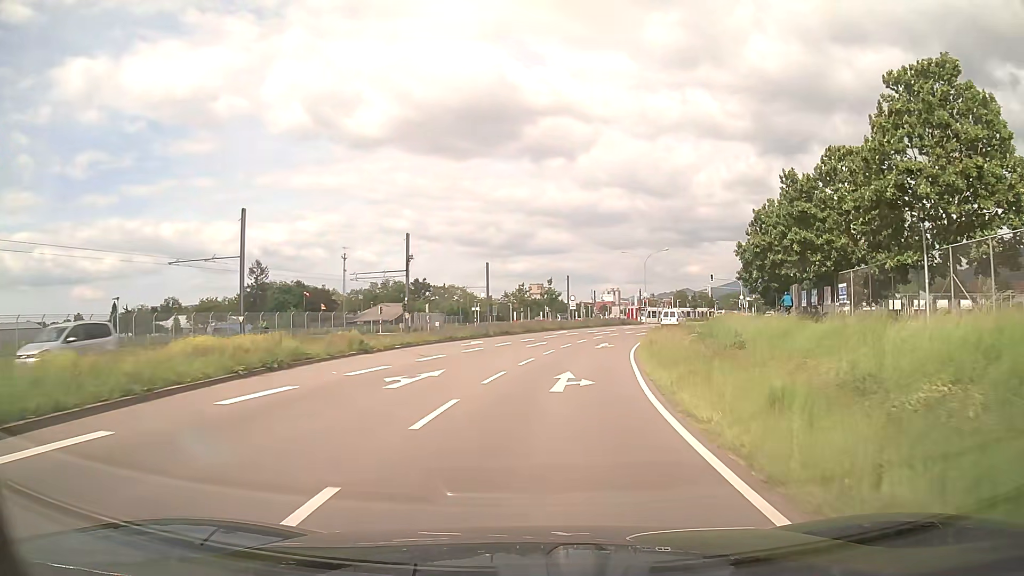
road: secondary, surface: asphalt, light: Day
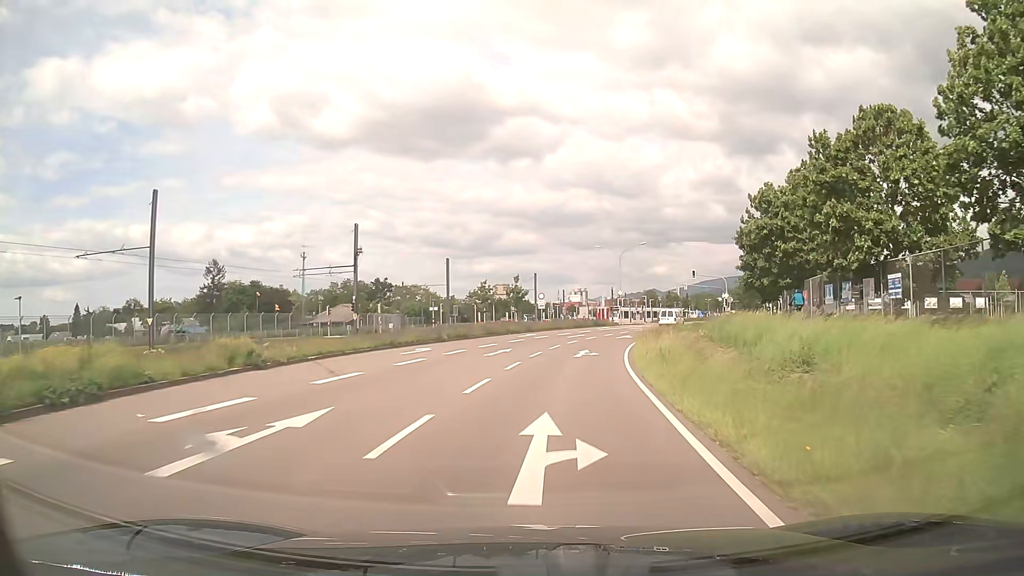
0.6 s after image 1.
(+0.2, +7.6) m; +3°
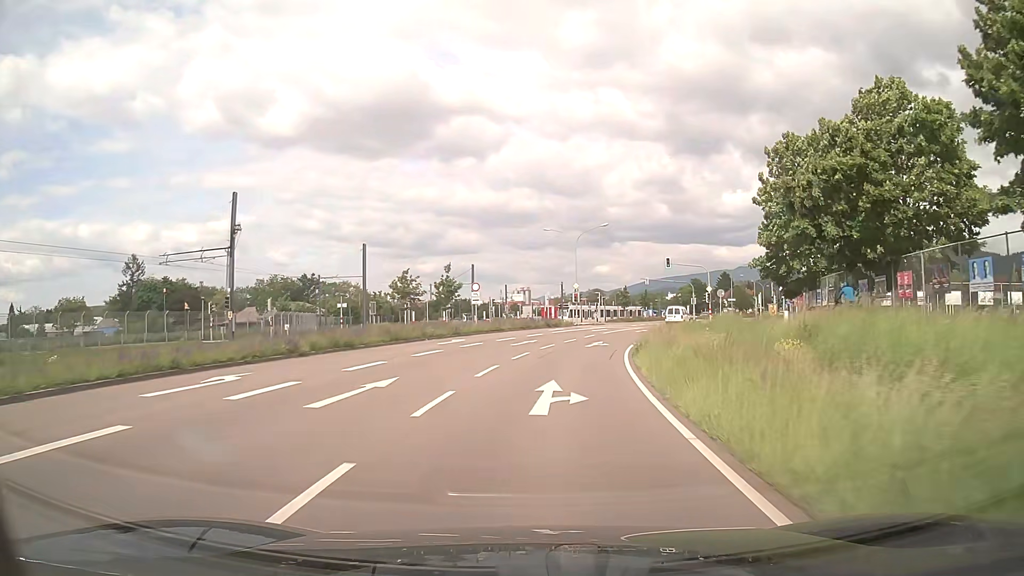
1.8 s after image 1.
(+0.7, +15.3) m; +5°
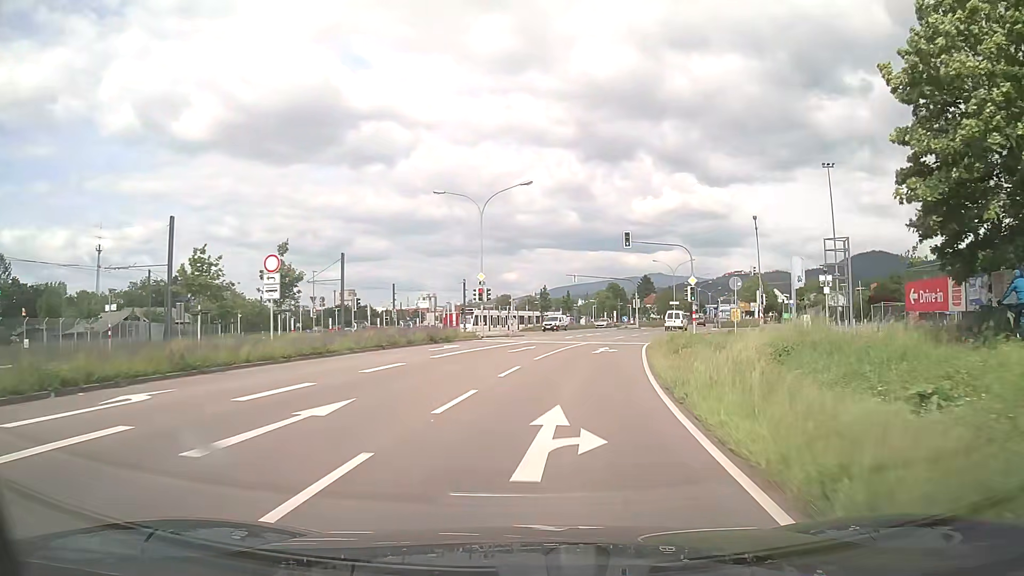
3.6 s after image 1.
(+1.4, +23.2) m; +8°
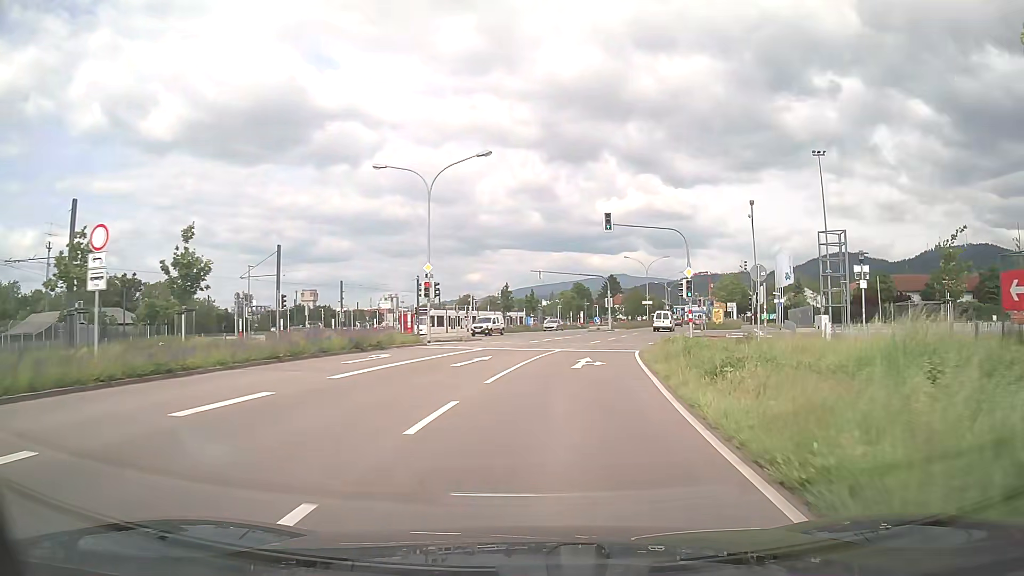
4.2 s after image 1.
(+0.2, +7.8) m; +3°
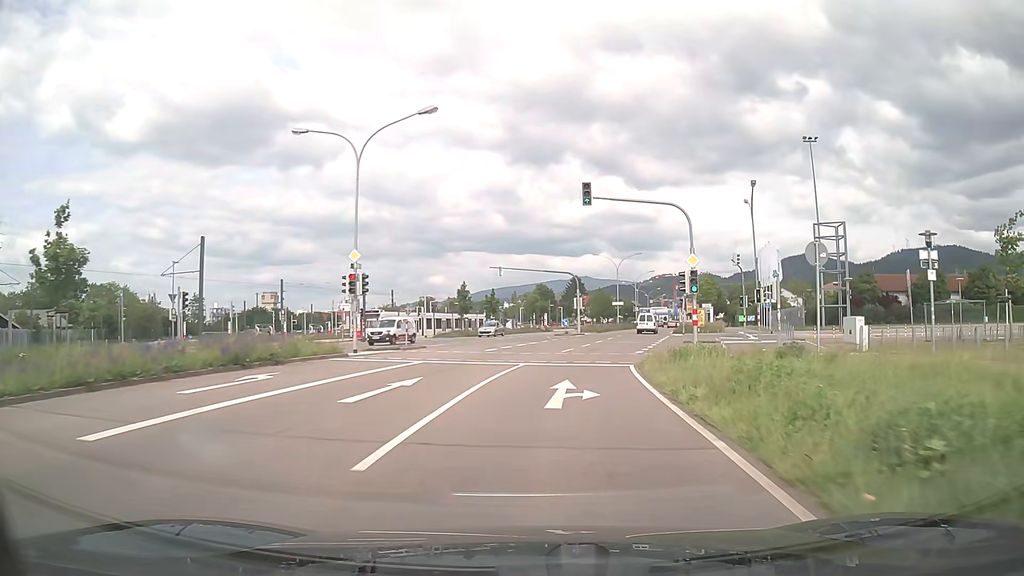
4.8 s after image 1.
(+0.2, +7.8) m; +3°
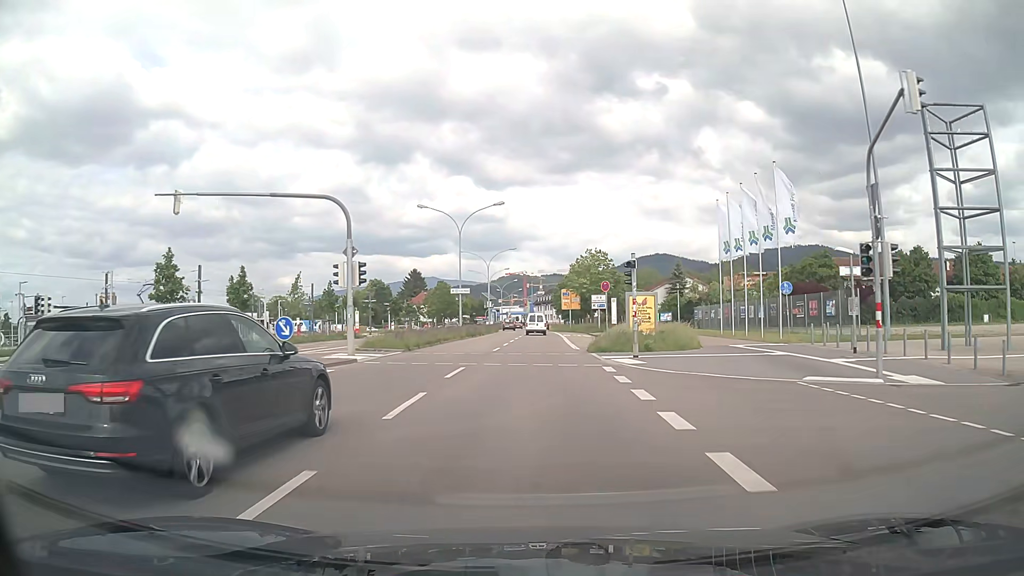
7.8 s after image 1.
(+5.0, +37.6) m; +13°
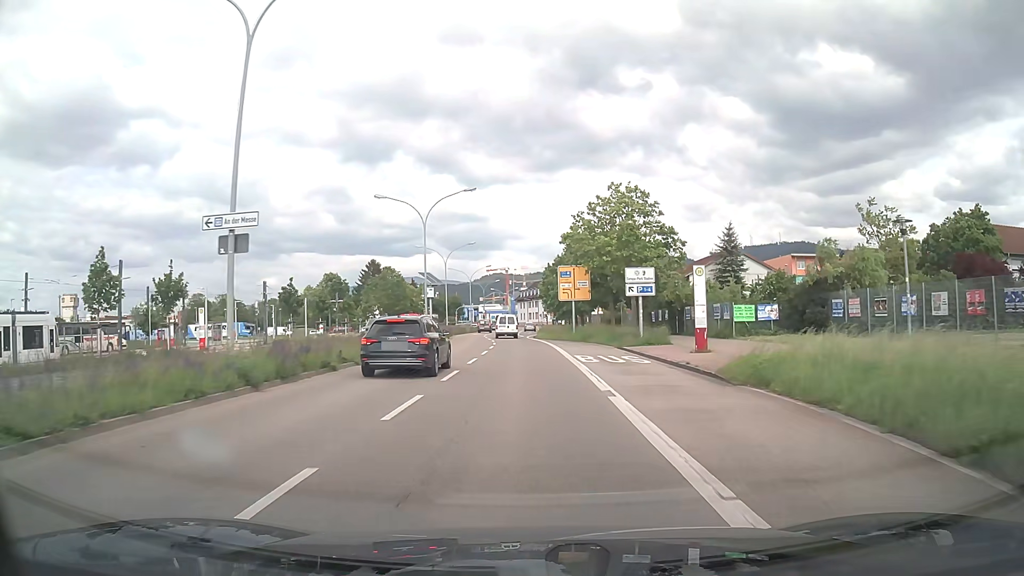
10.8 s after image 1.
(+0.6, +36.9) m; +1°
(0, +10) (0, +20) (0, +30) (-1, +40) (-1, +50) (-1, +60) (-1, +70) (-1, +80) (-1, +90) (0, +100) m
